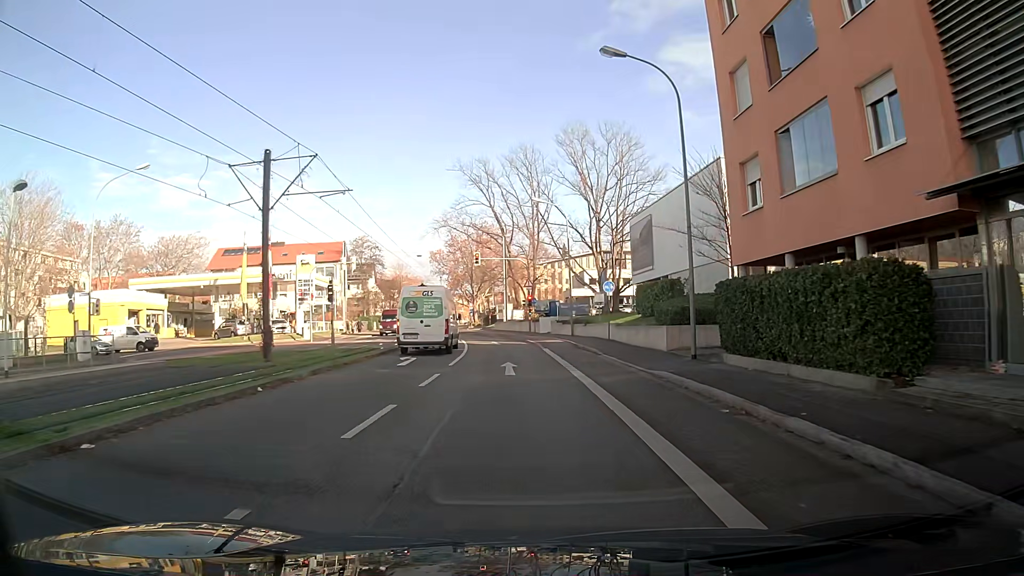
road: secondary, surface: asphalt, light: Day
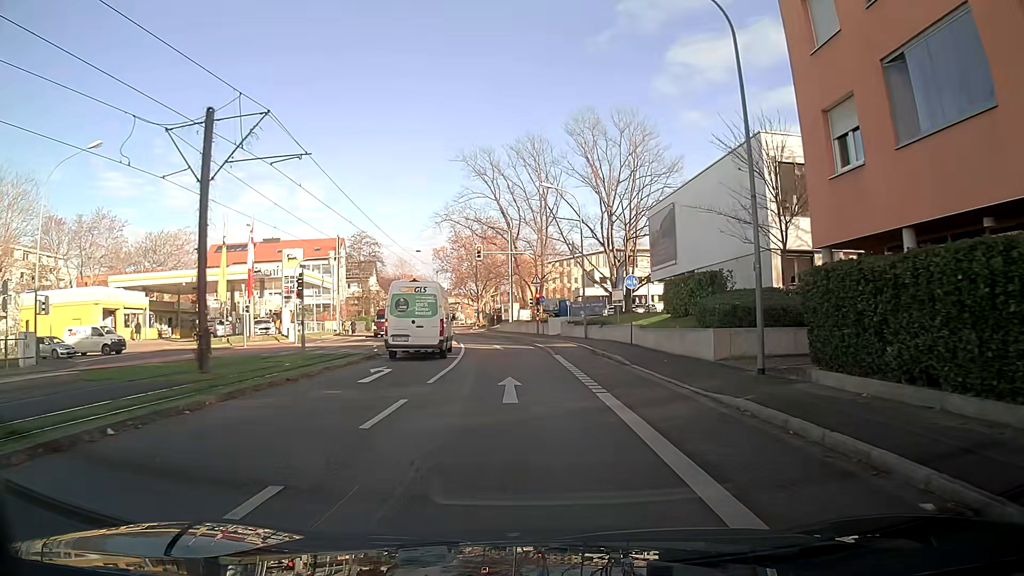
(0.0, +5.3) m; 0°
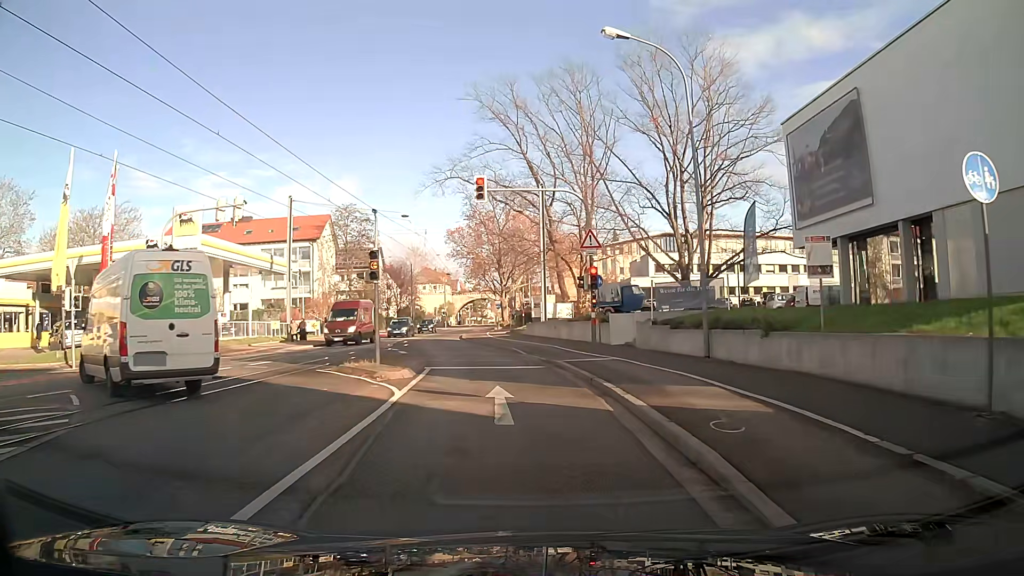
(-0.5, +22.3) m; -3°
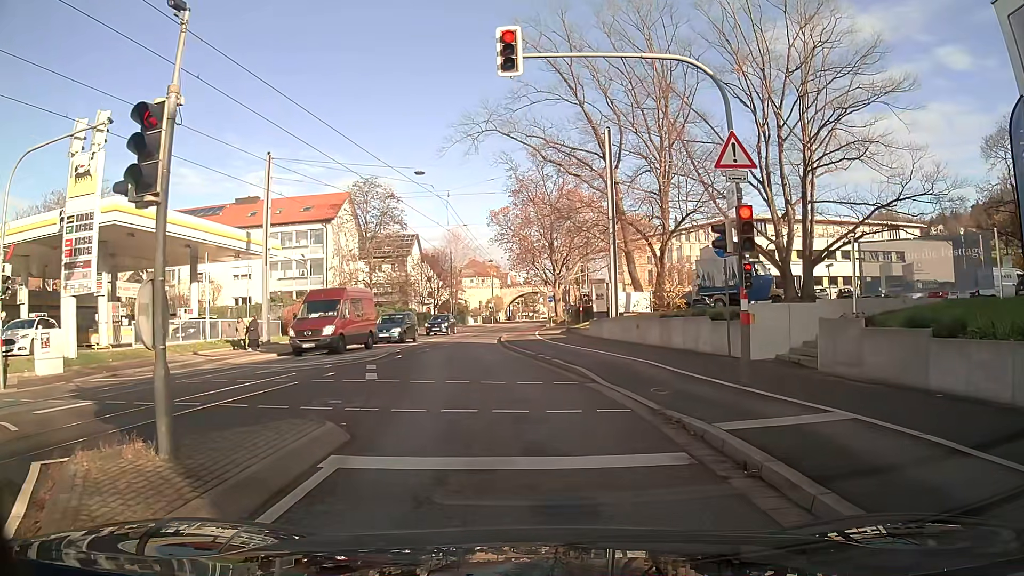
(-0.4, +12.4) m; -4°
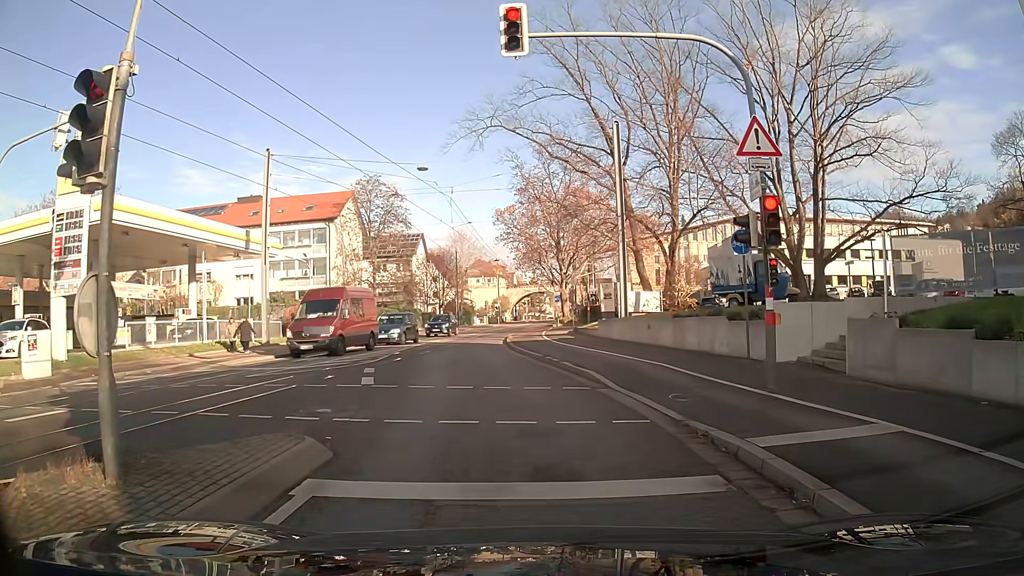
(0.0, +0.9) m; -1°
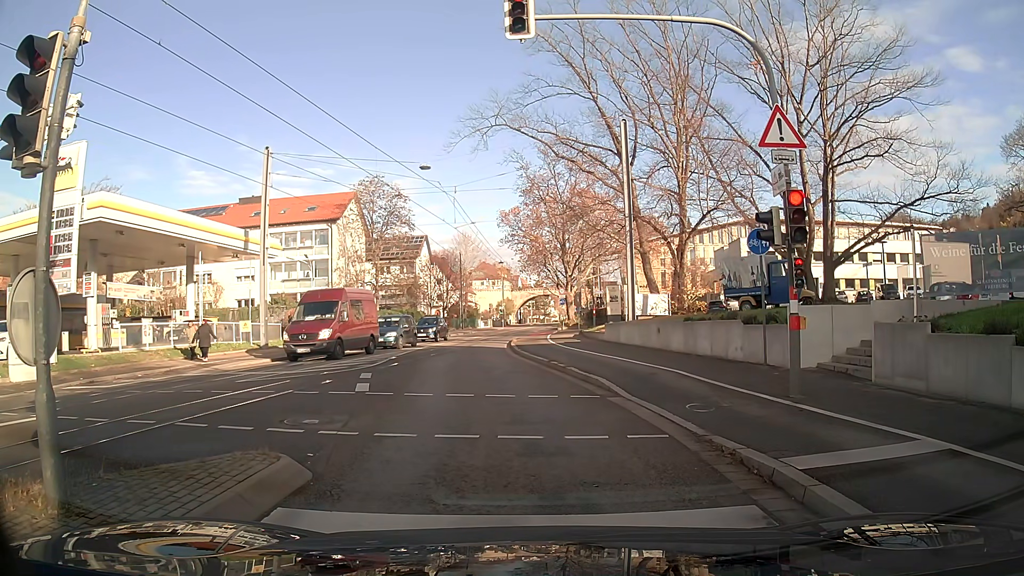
(0.0, +0.9) m; 0°
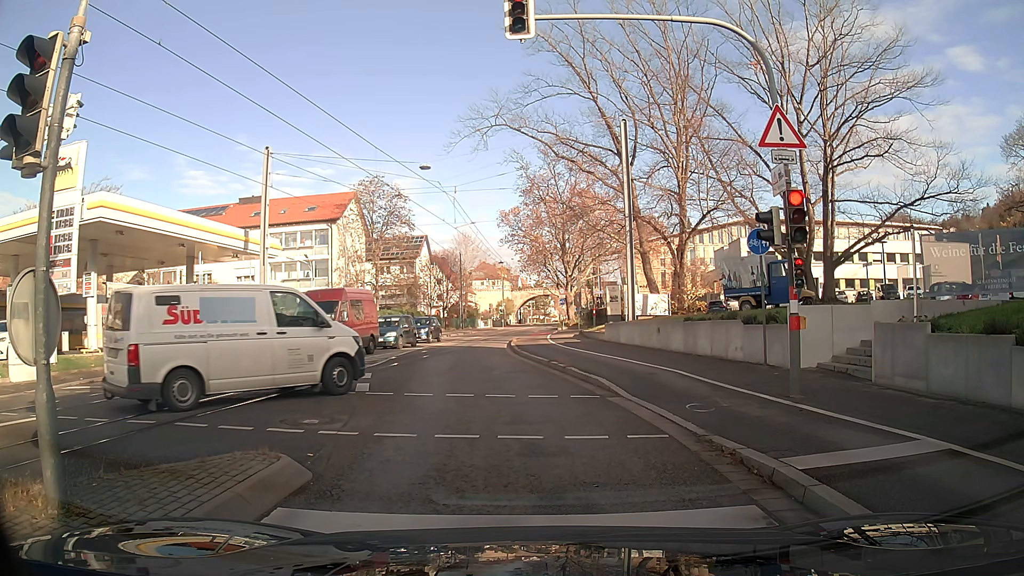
(0.0, 0.0) m; 0°
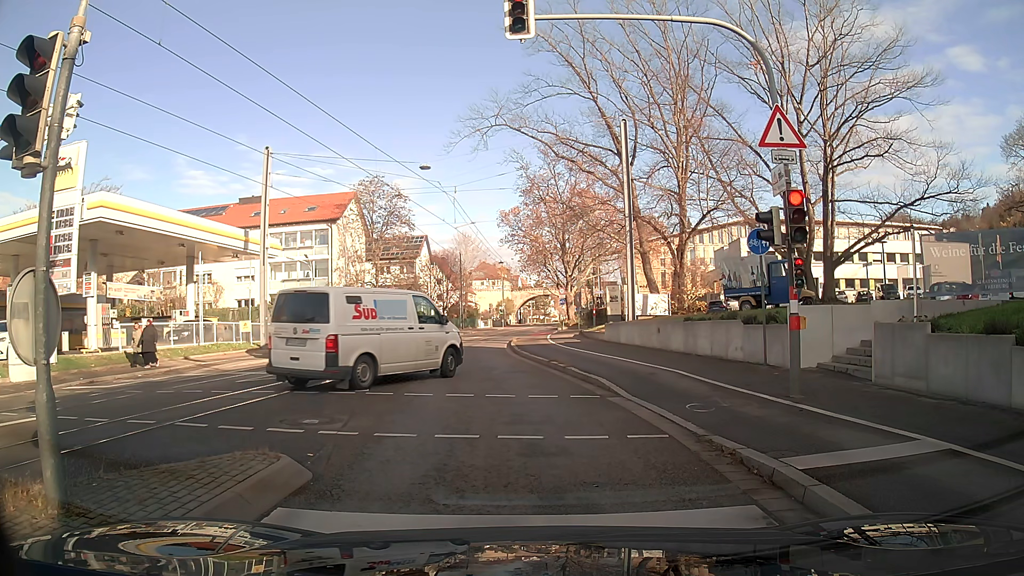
(0.0, 0.0) m; 0°
